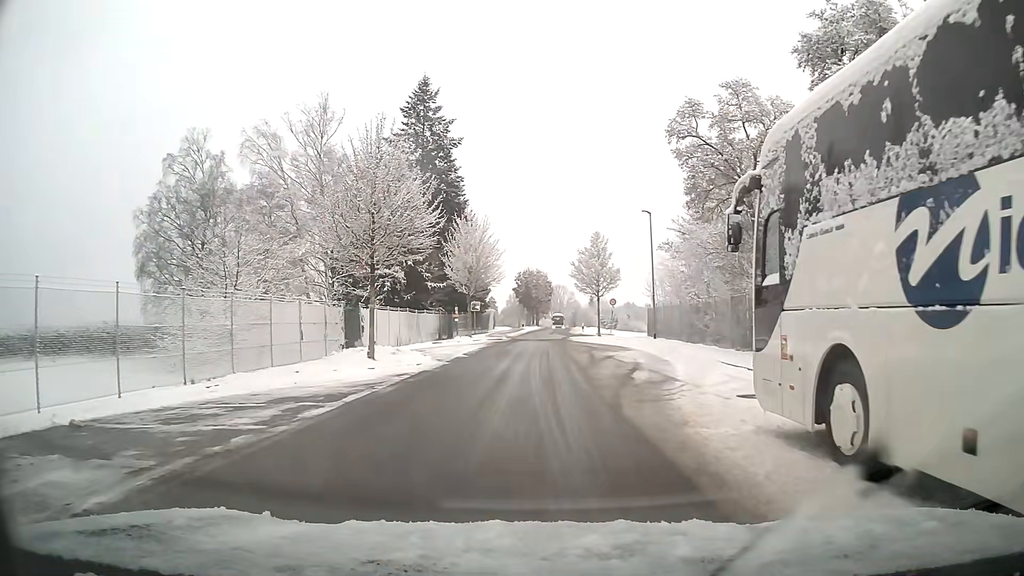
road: residential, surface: asphalt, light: Day
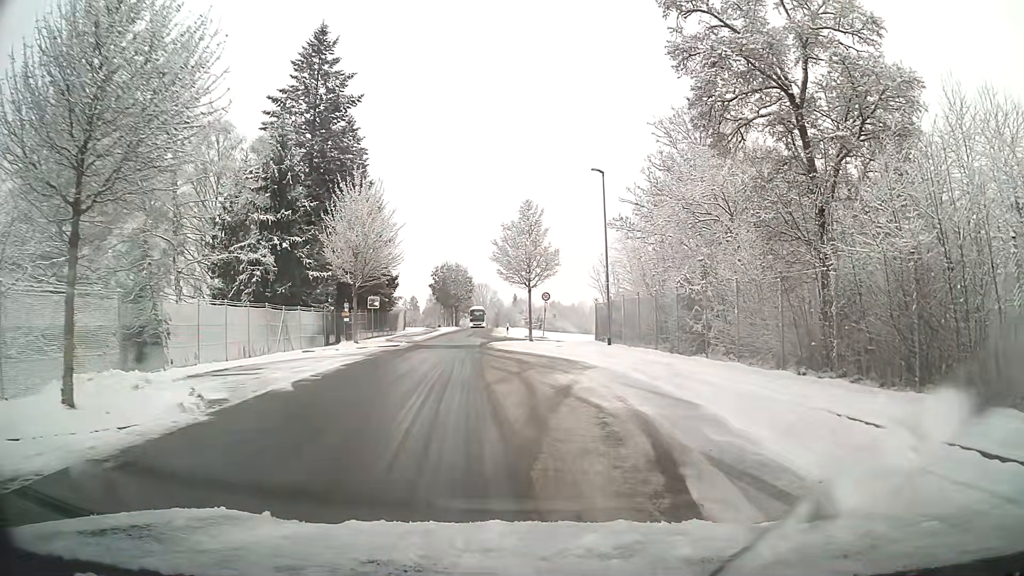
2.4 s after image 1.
(+0.6, +12.2) m; +6°
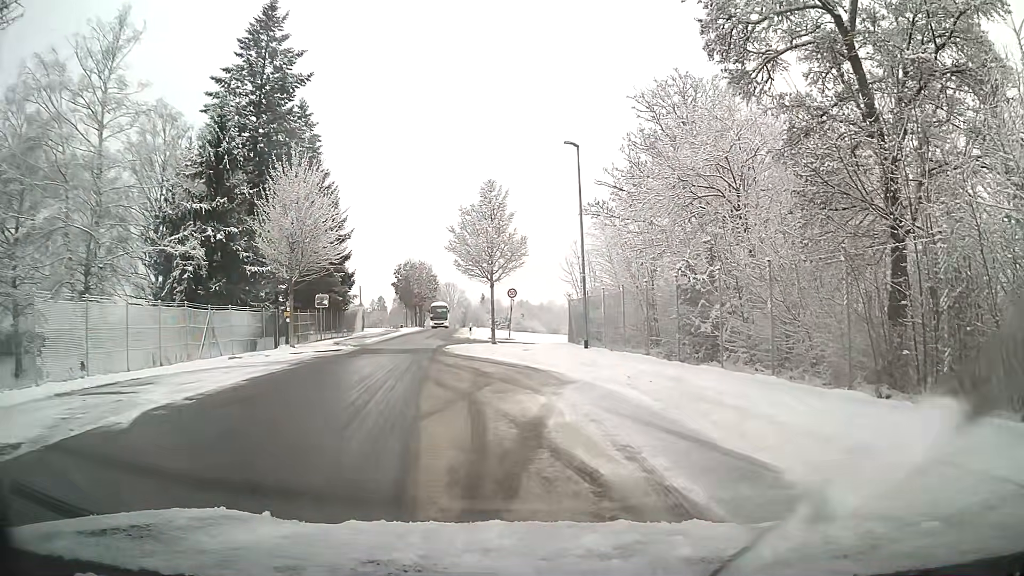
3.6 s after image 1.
(+0.1, +4.8) m; +2°
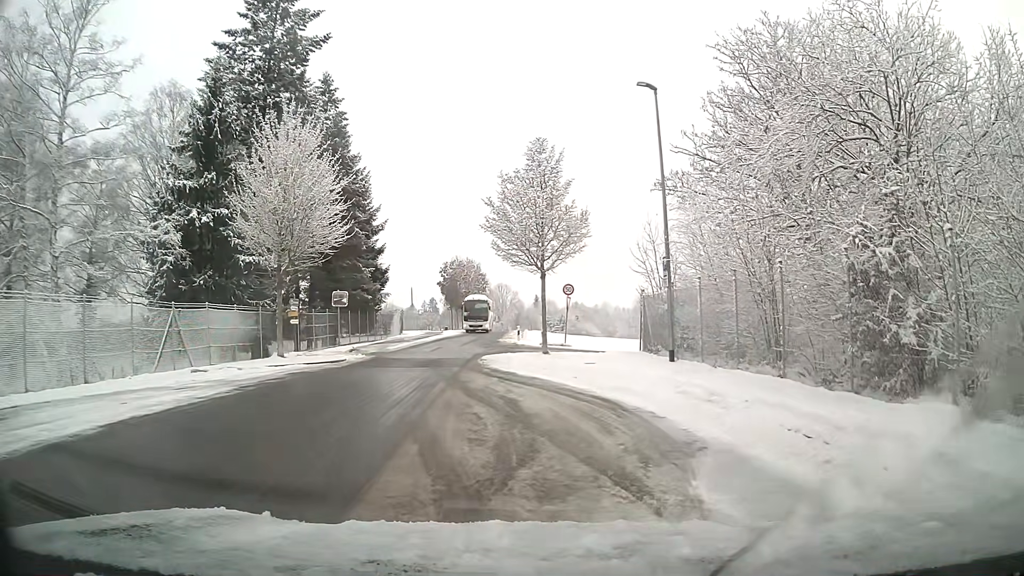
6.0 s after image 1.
(-0.3, +7.2) m; -5°
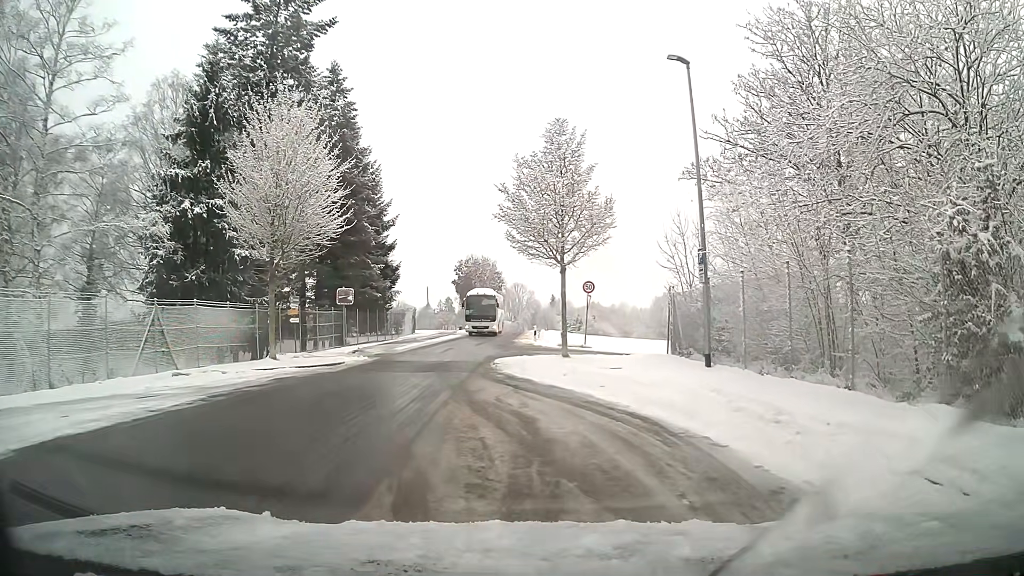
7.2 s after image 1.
(0.0, +2.1) m; -1°
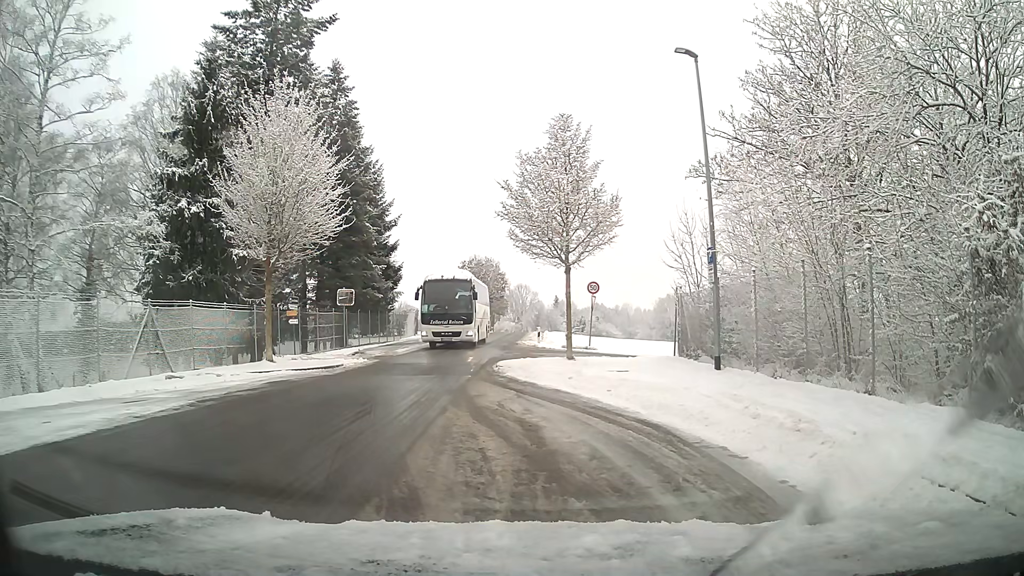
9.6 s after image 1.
(0.0, +0.6) m; 0°
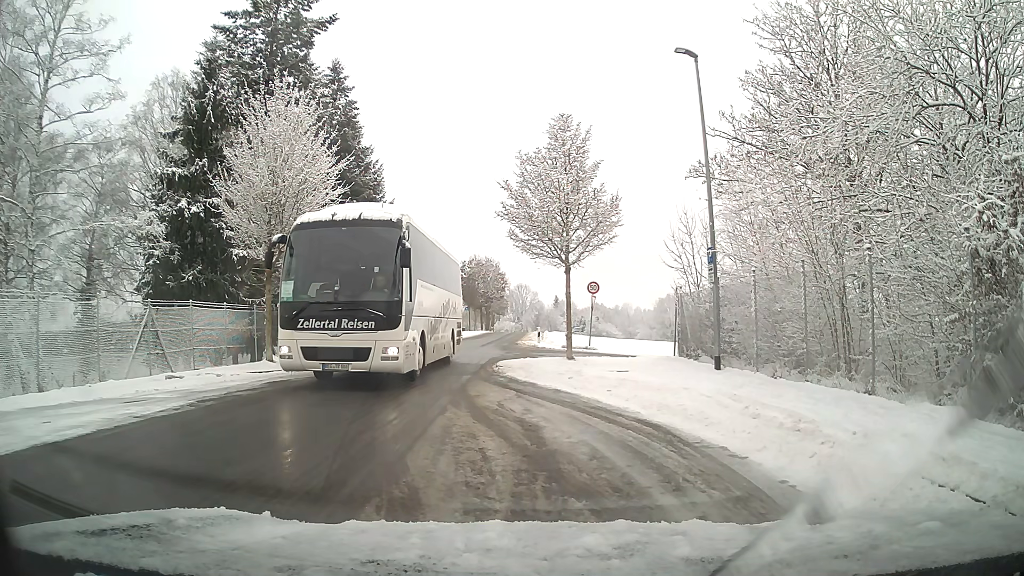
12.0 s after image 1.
(0.0, 0.0) m; 0°
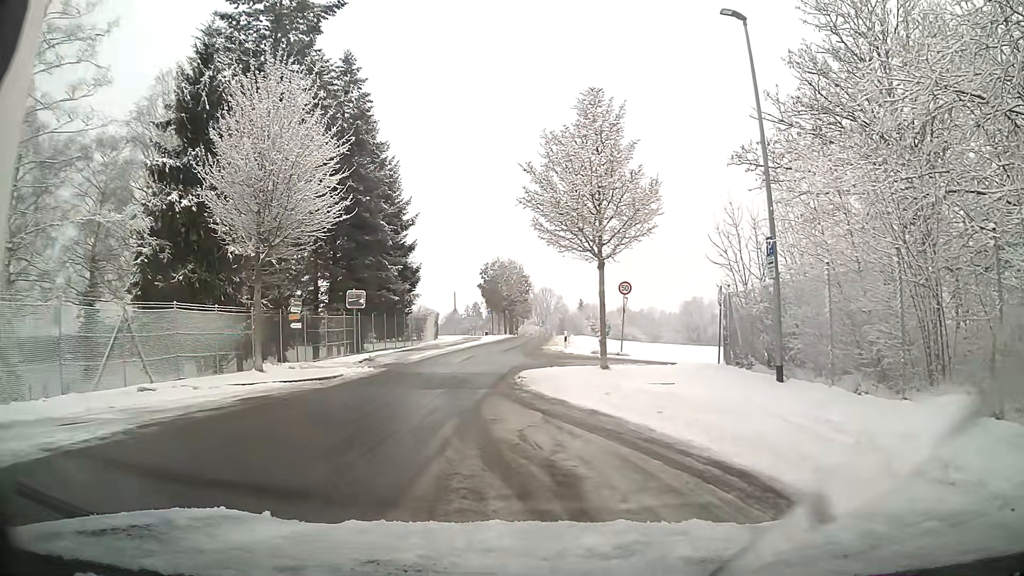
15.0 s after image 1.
(-0.1, +2.9) m; -3°
(-1, +10) (-2, +20) (-1, +30) (-1, +40) (0, +50) (+1, +60) (+2, +70) (+2, +80) (+3, +90) (+3, +100) m
